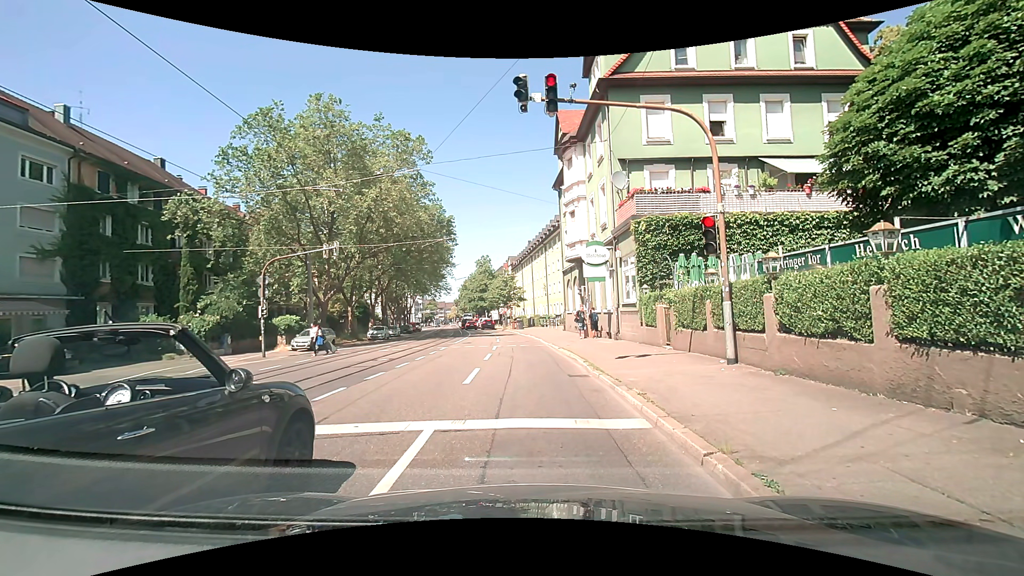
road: primary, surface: asphalt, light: Day
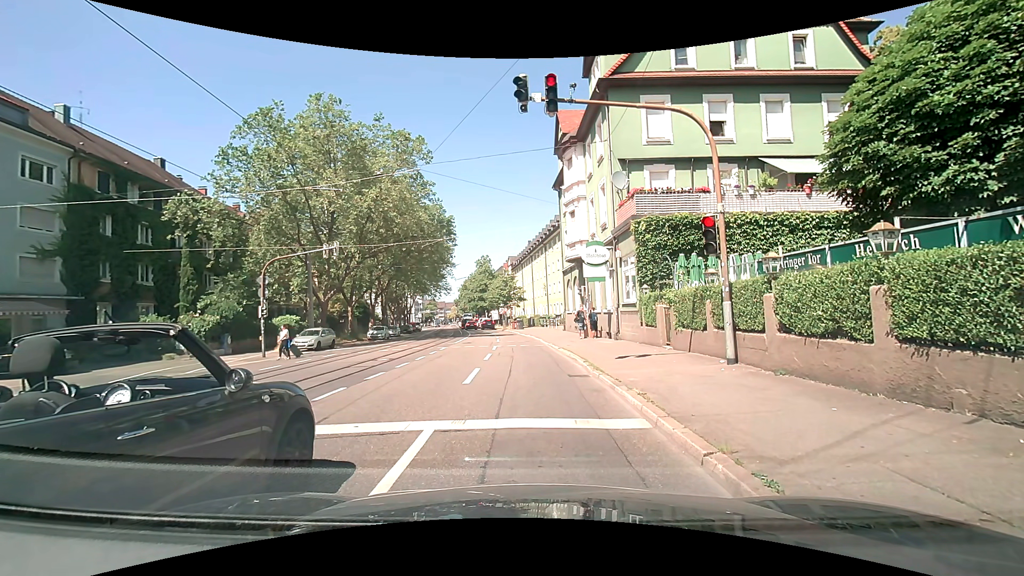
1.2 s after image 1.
(0.0, 0.0) m; 0°
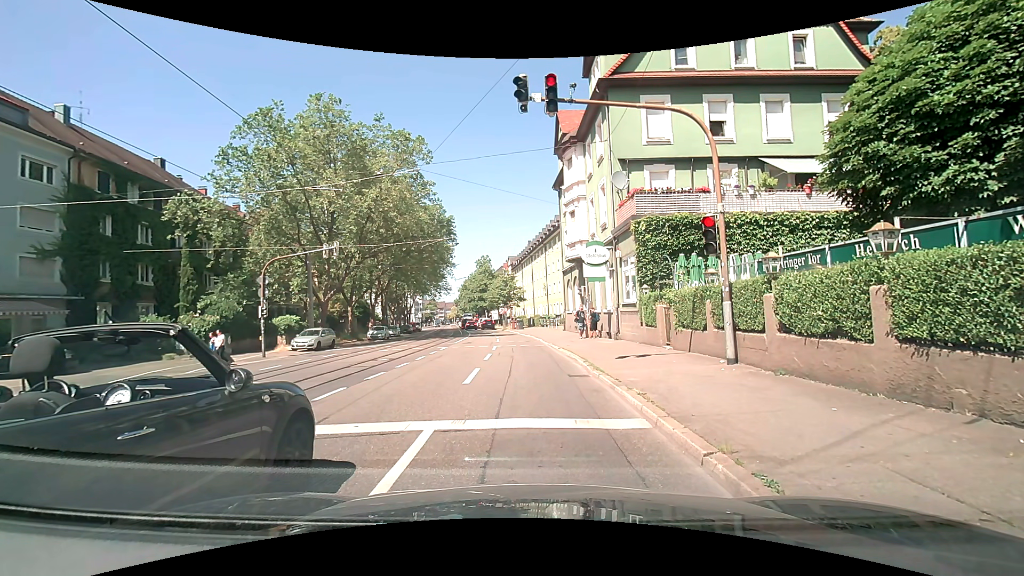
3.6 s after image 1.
(0.0, 0.0) m; 0°
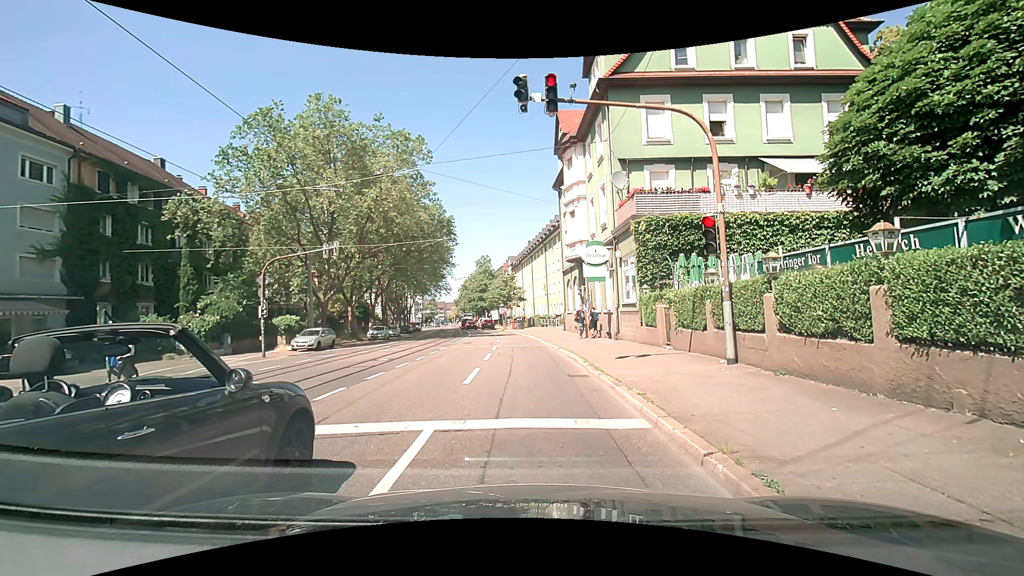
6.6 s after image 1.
(0.0, 0.0) m; 0°
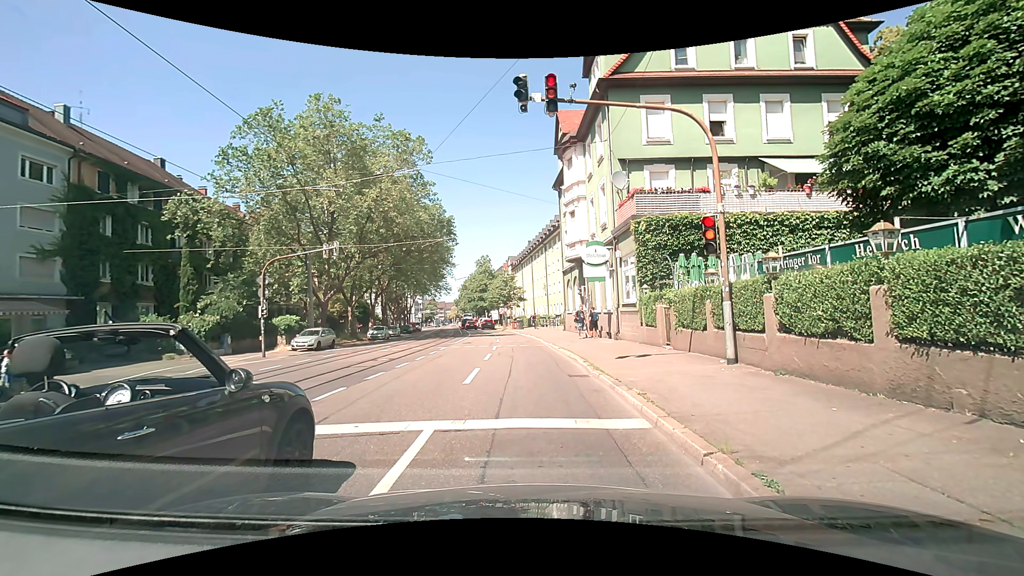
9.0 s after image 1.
(0.0, 0.0) m; 0°
